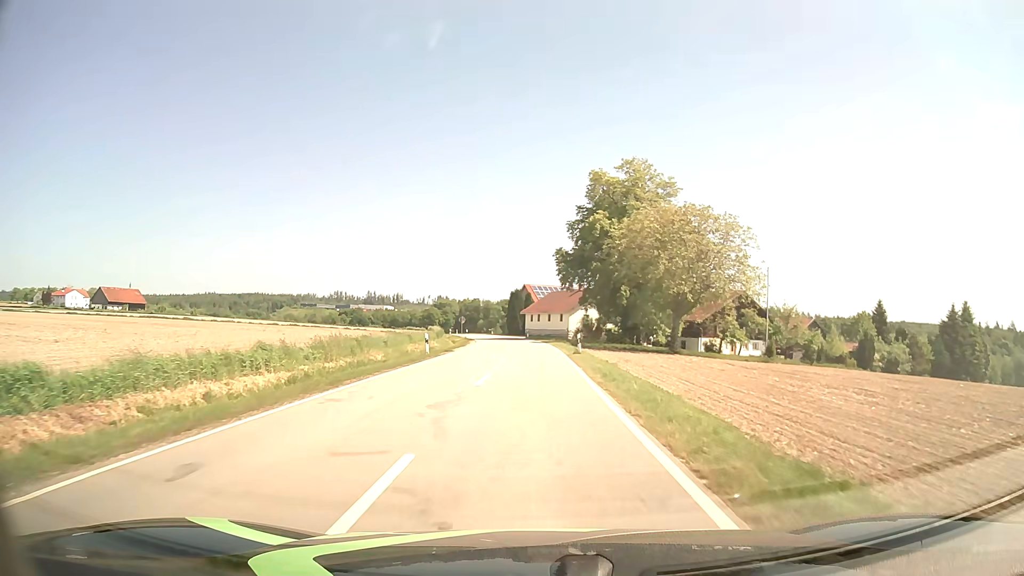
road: tertiary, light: Day
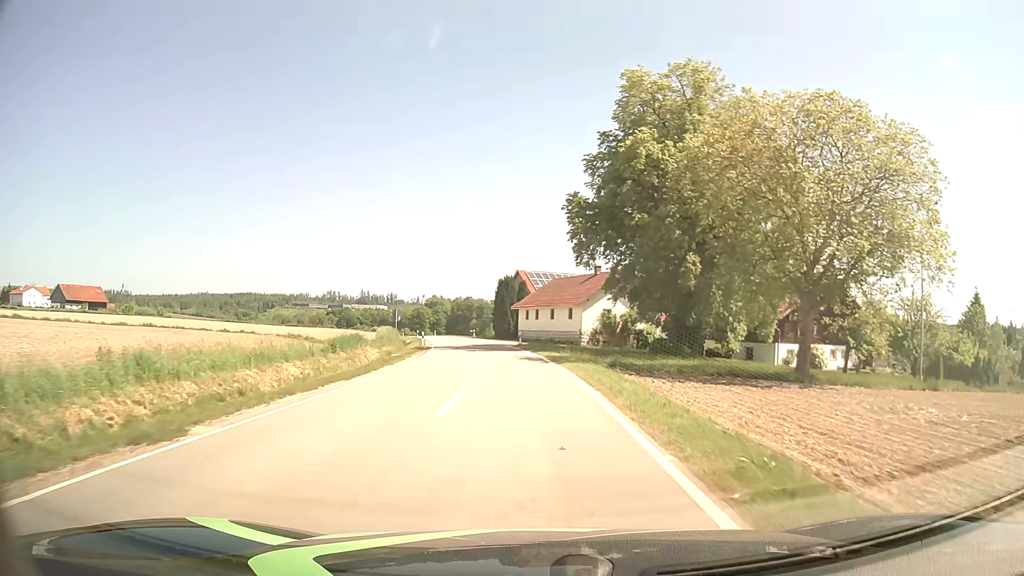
(0.0, +28.8) m; 0°
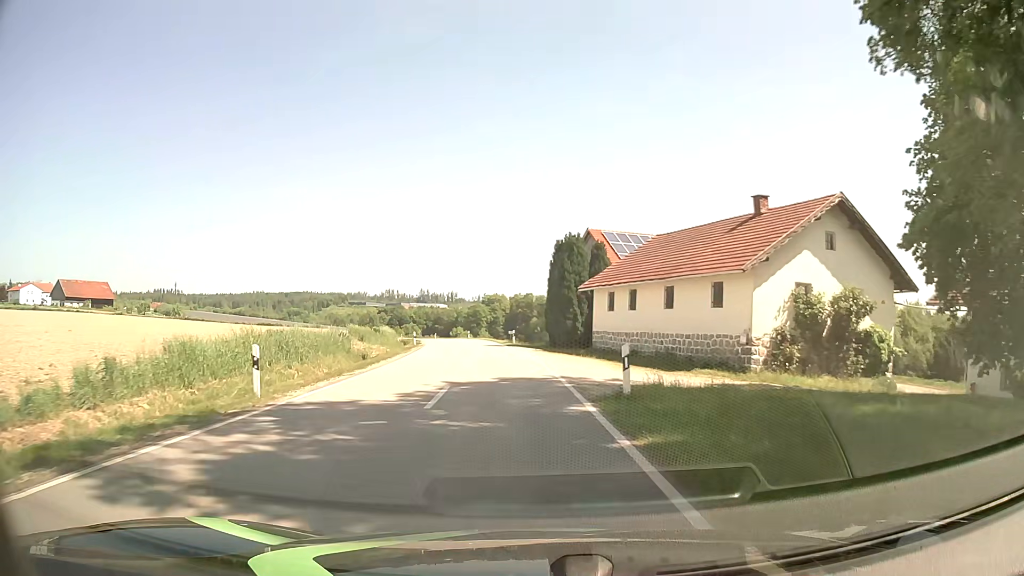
(-1.2, +35.8) m; -5°
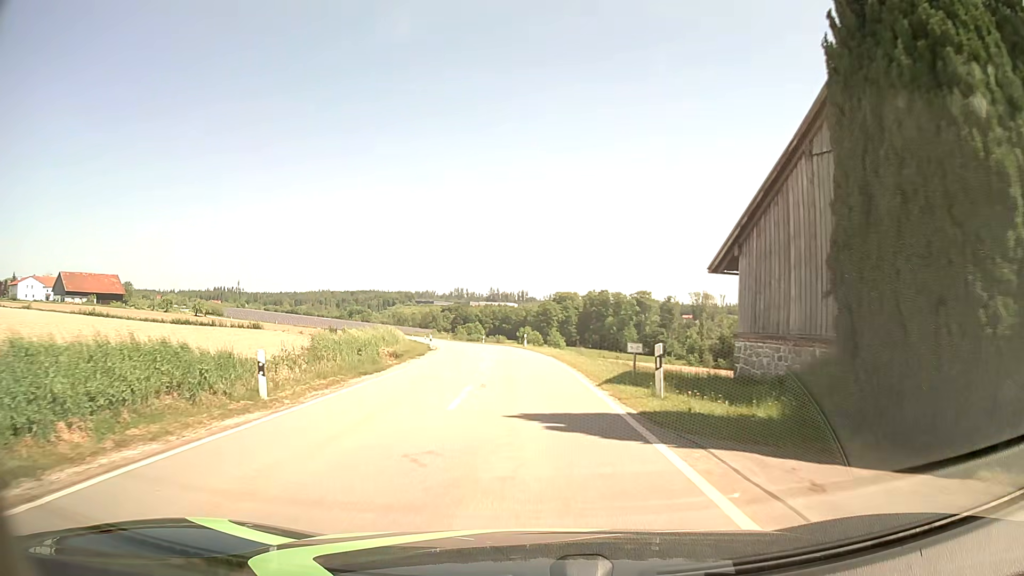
(-2.3, +36.4) m; -6°
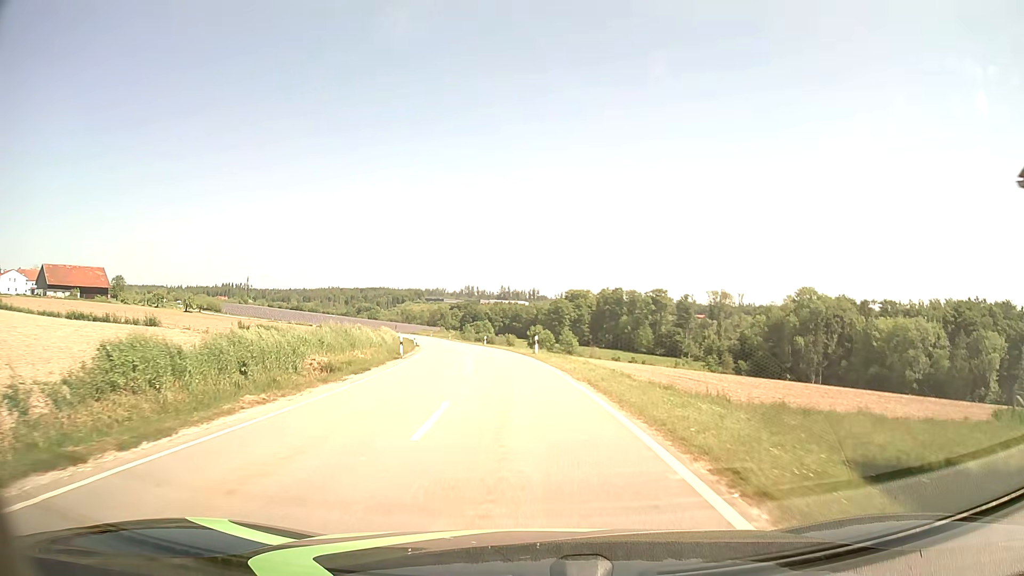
(-0.2, +14.9) m; -1°
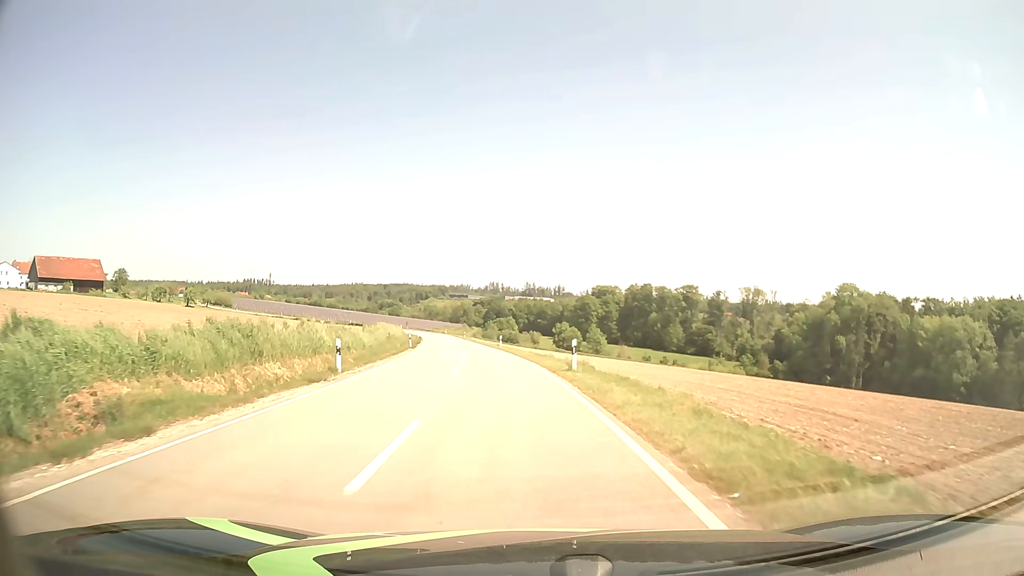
(-0.3, +15.0) m; -2°
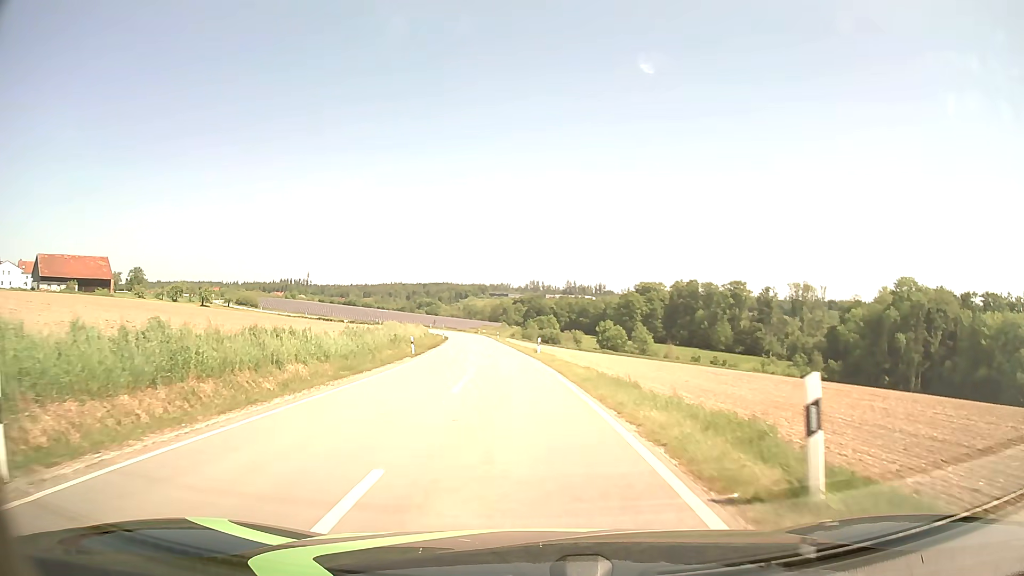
(-0.4, +15.2) m; -3°
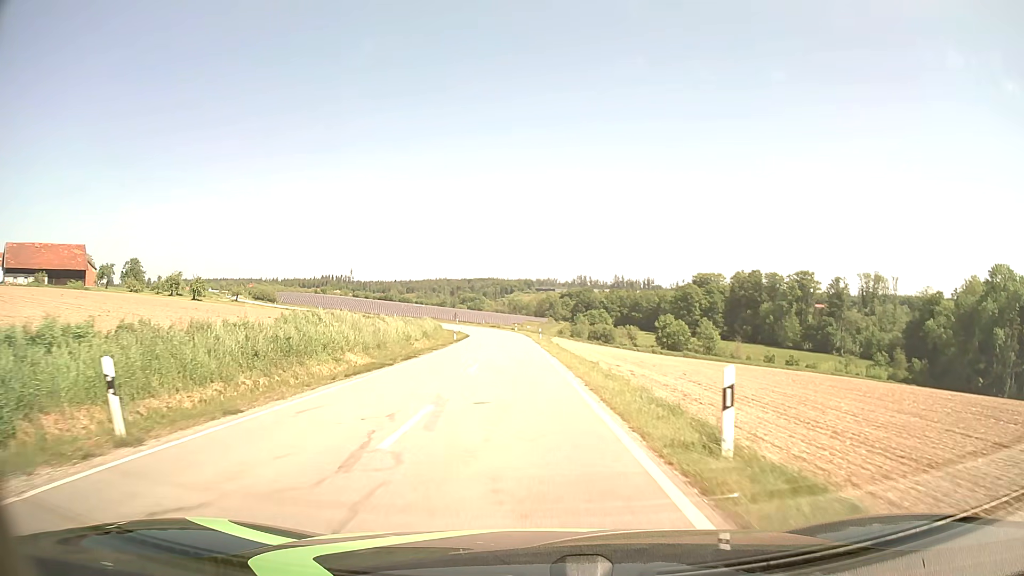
(-1.1, +31.2) m; -4°
(0, +10) (0, +20) (-1, +30) (-1, +40) (-1, +50) (-2, +60) (-2, +70) (-3, +80) (-5, +90) (-8, +99) m
